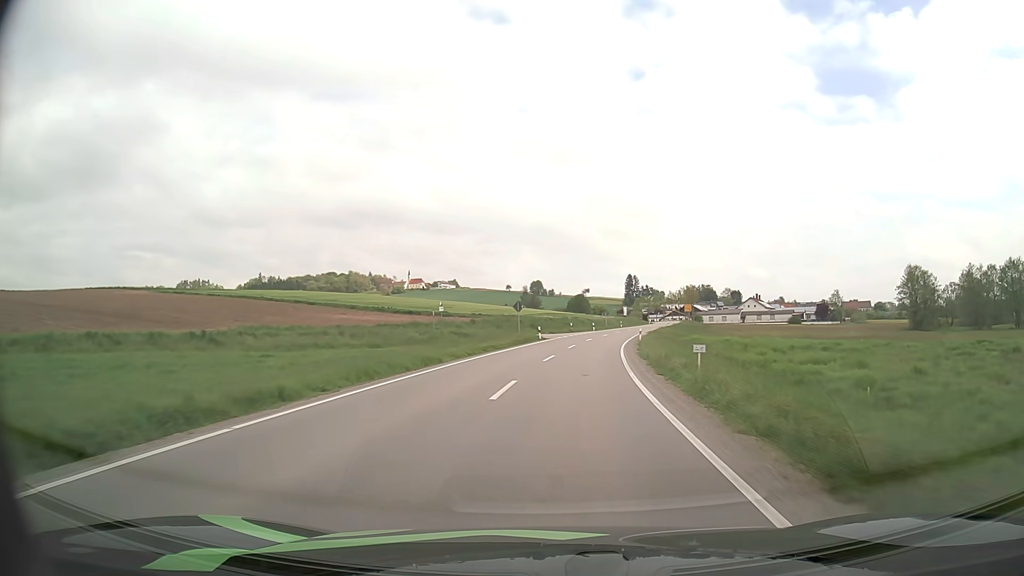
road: secondary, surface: asphalt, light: Day
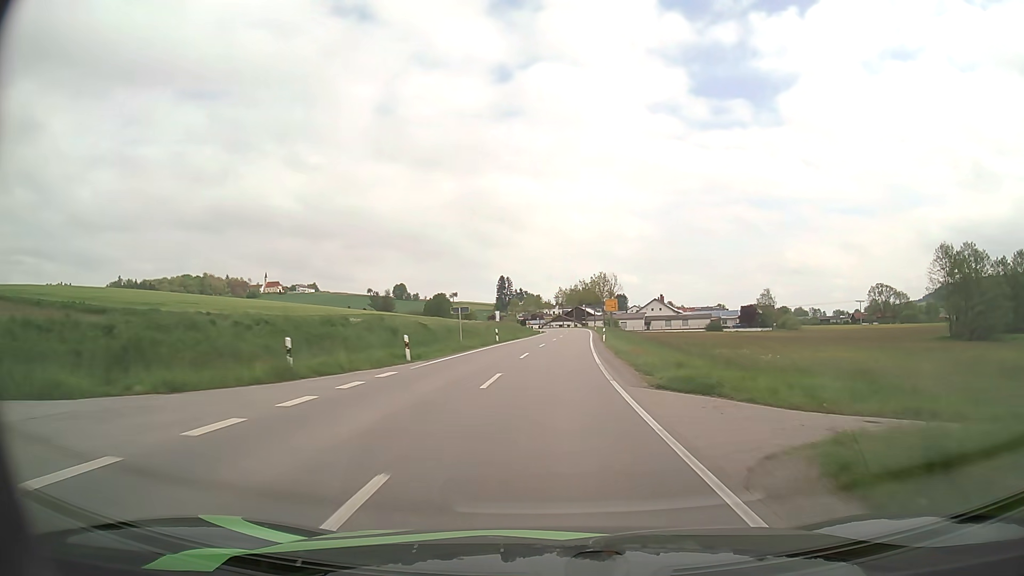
(+5.7, +57.7) m; +11°
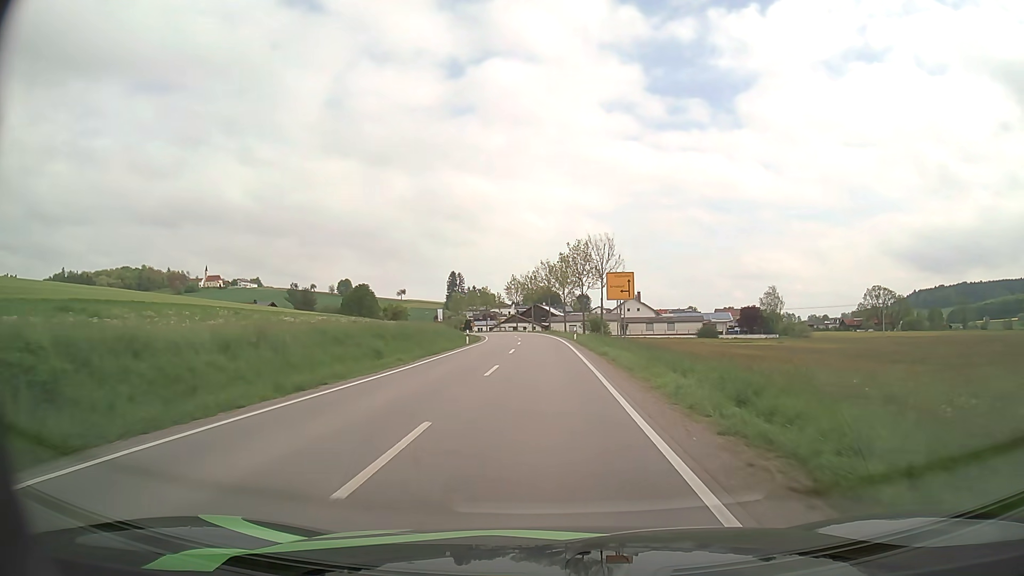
(+1.5, +44.6) m; +4°
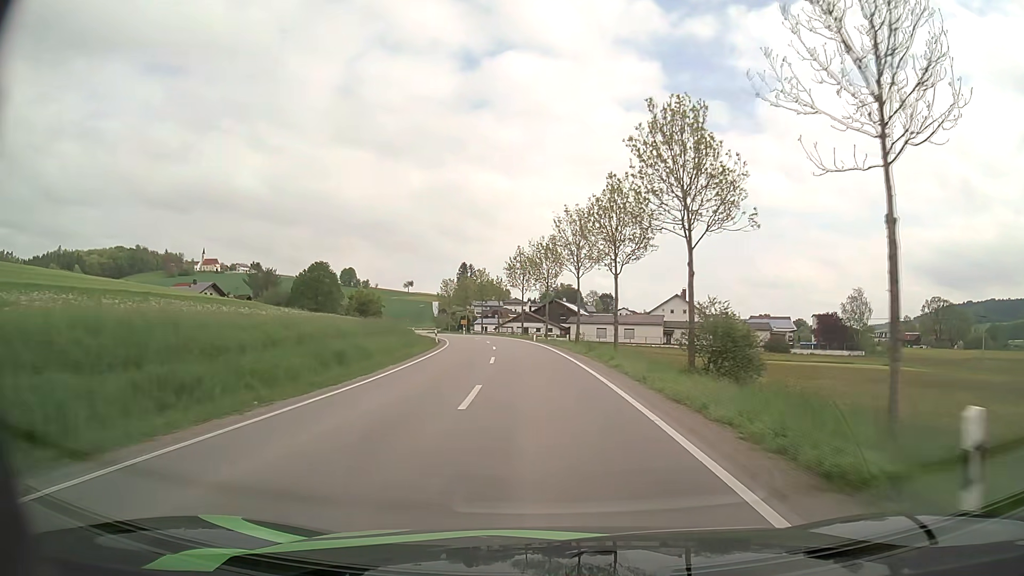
(-0.6, +42.7) m; -2°
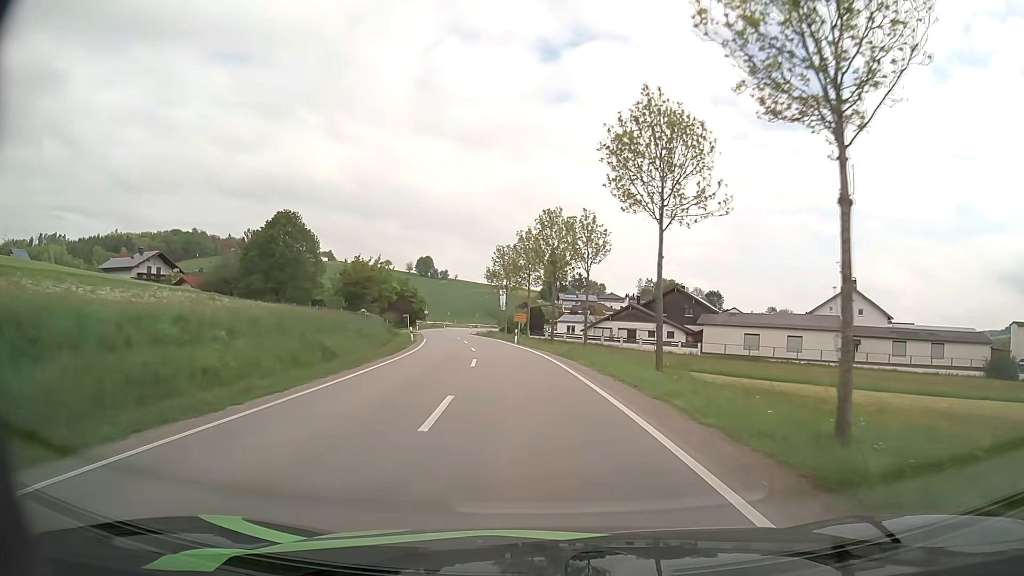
(-3.1, +50.3) m; -8°
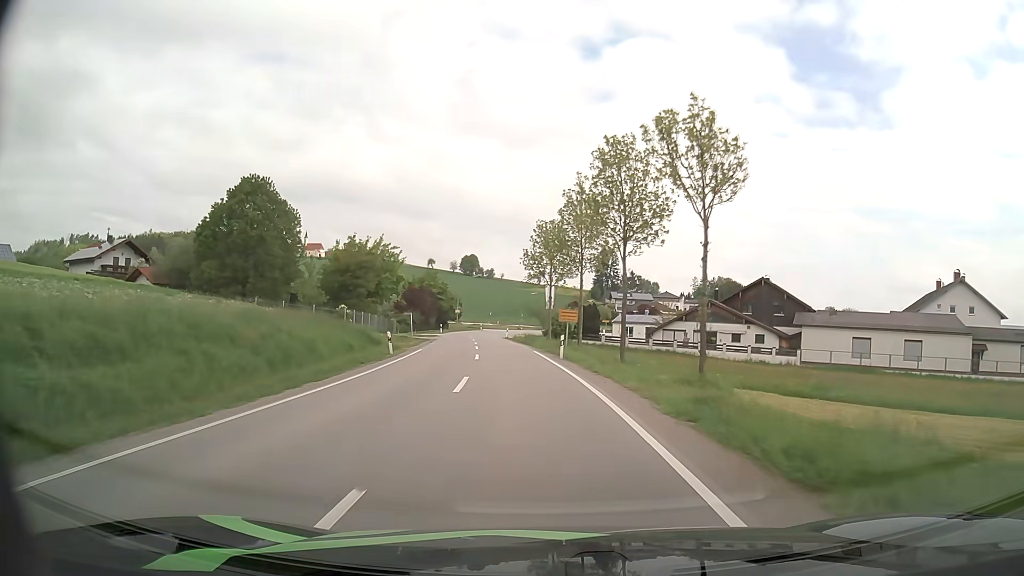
(-0.7, +19.1) m; -4°
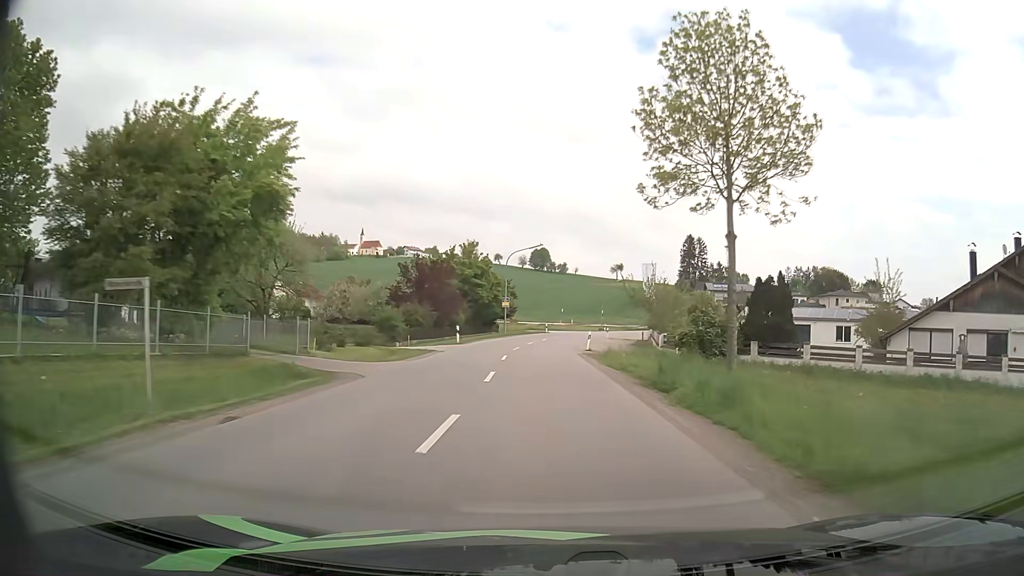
(-2.4, +38.2) m; -6°
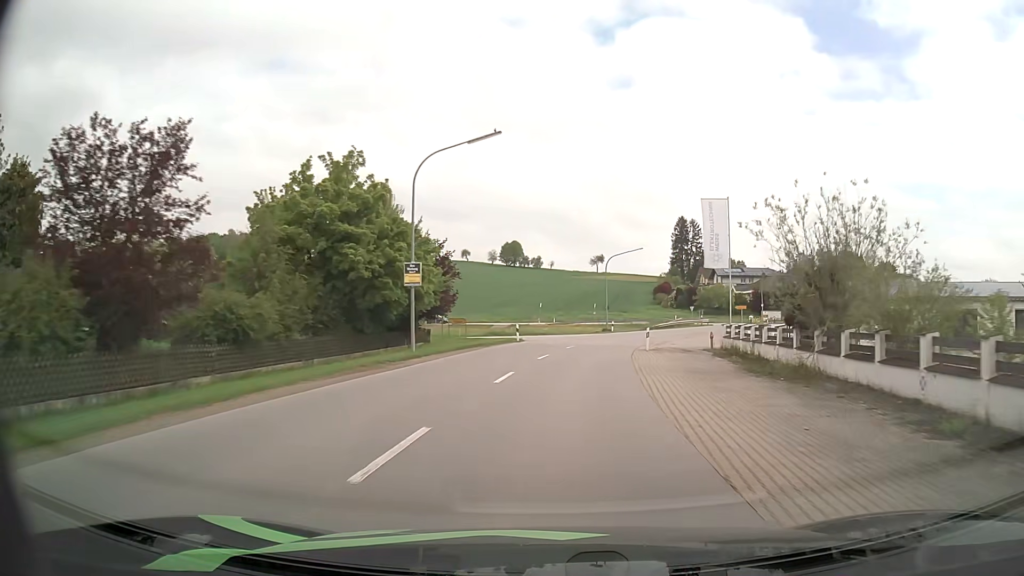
(+0.2, +37.3) m; +2°
(0, +10) (+1, +20) (+2, +30) (+4, +40) (+7, +49) (+10, +59) (+15, +68) (+20, +76) (+27, +84) (+34, +91) m
